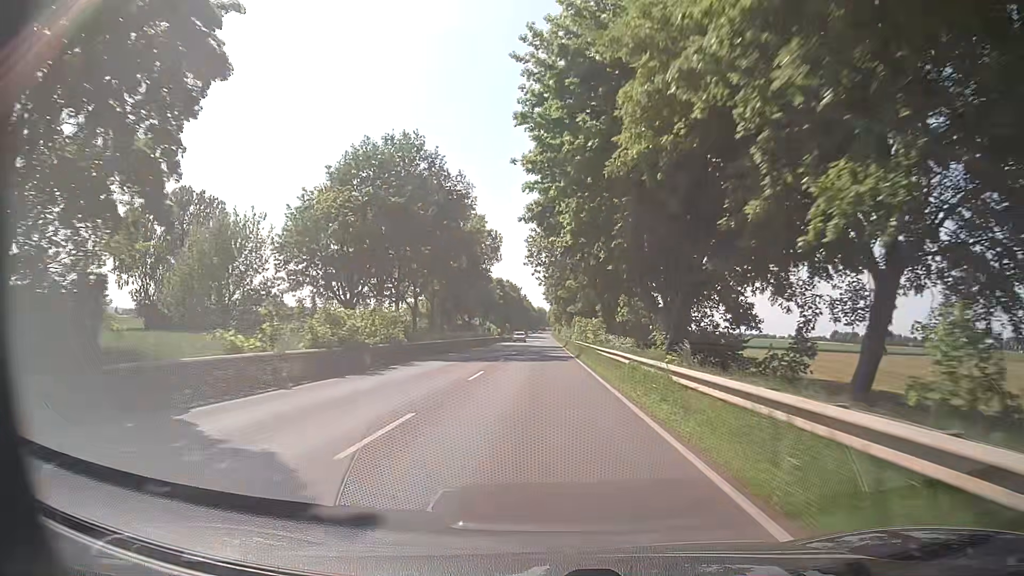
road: secondary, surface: asphalt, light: Day
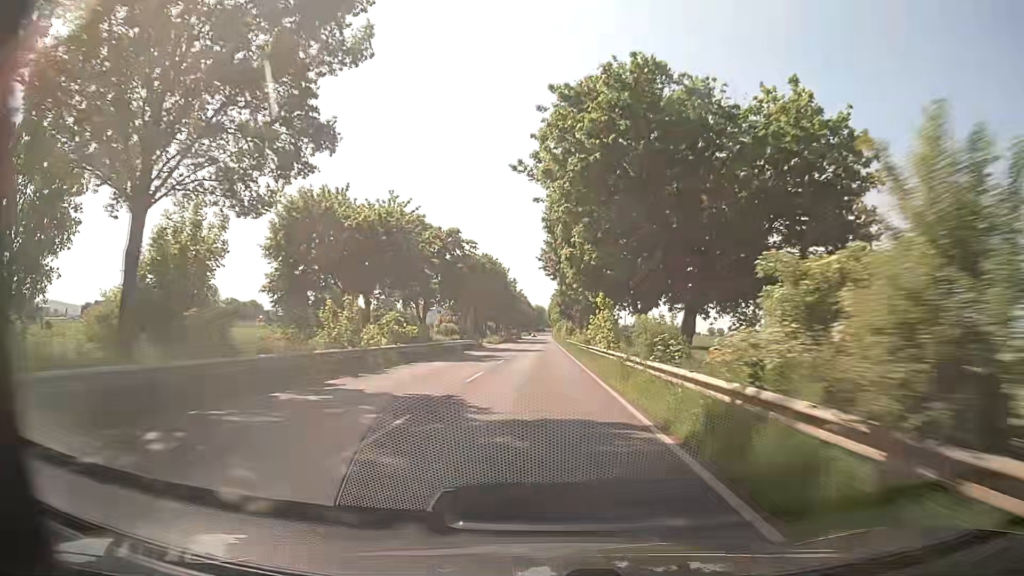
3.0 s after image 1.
(+0.2, +60.4) m; 0°
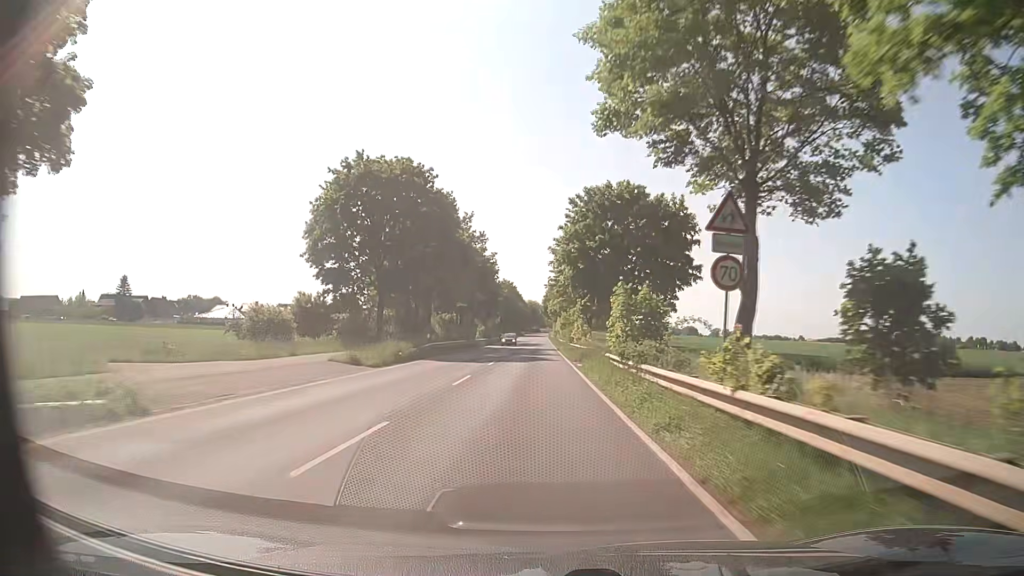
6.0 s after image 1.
(-0.2, +61.3) m; 0°
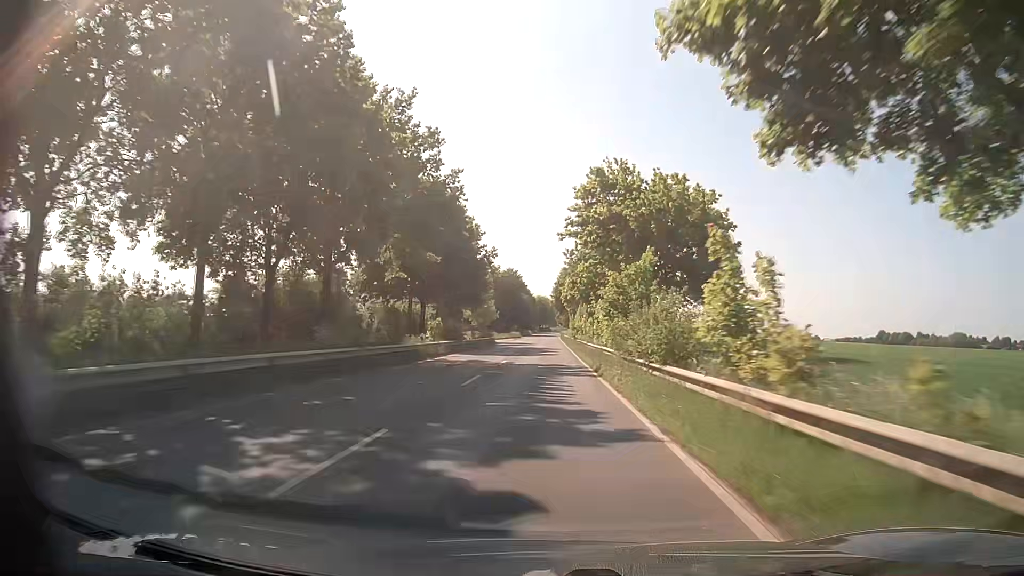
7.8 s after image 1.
(-0.2, +37.2) m; -1°
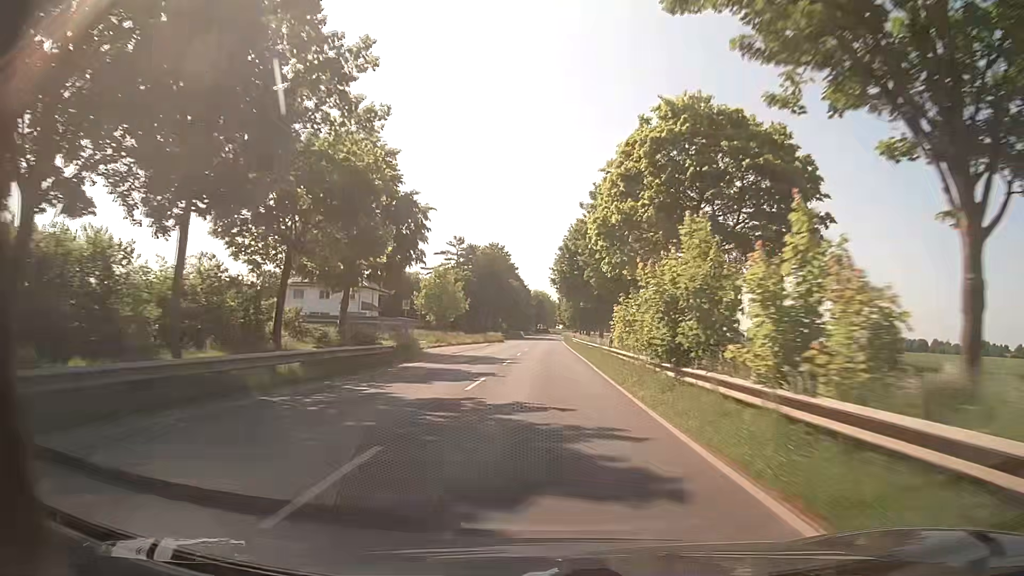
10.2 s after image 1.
(0.0, +49.9) m; 0°
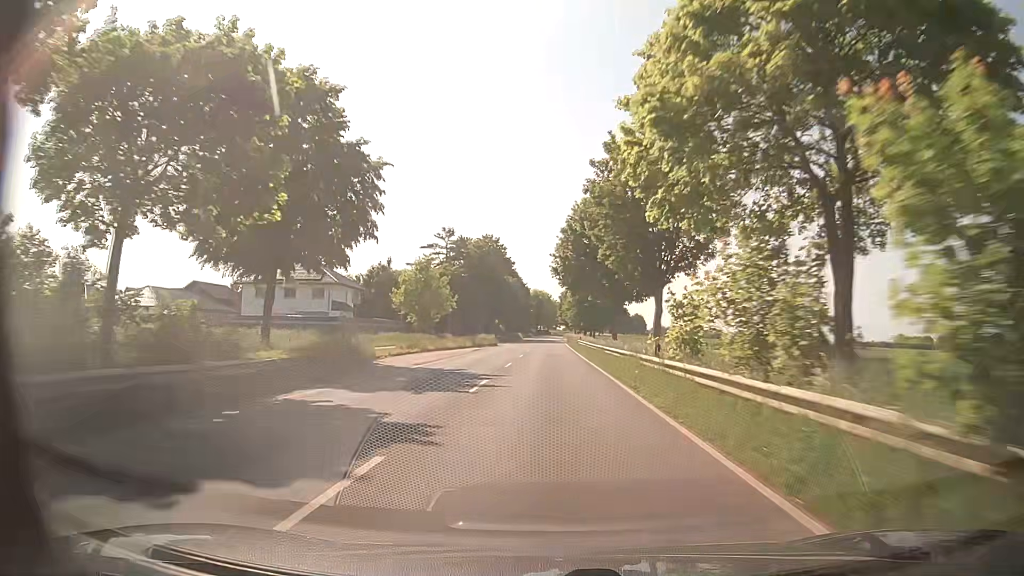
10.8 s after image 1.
(0.0, +12.5) m; -1°
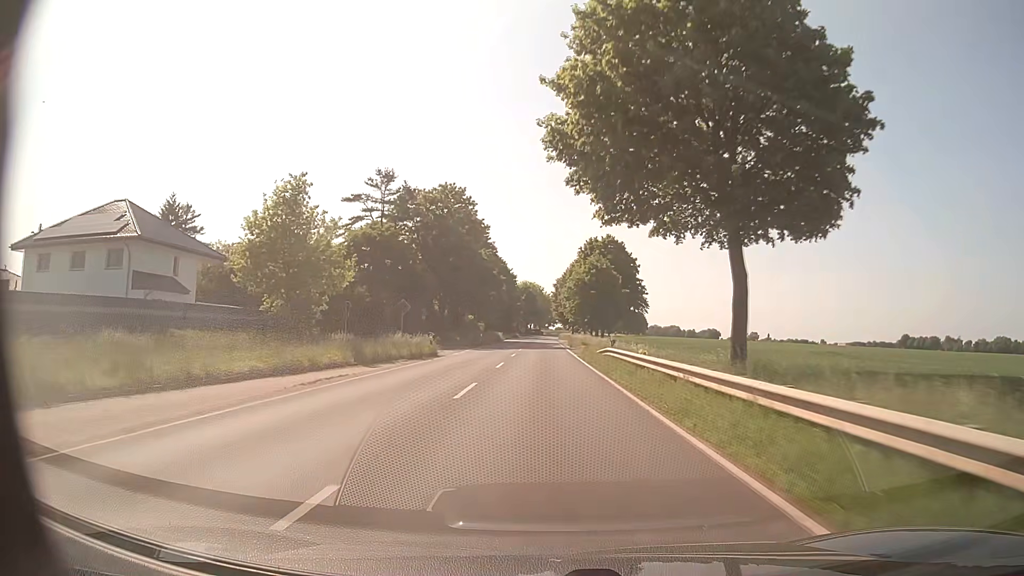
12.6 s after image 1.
(+0.9, +37.6) m; +1°
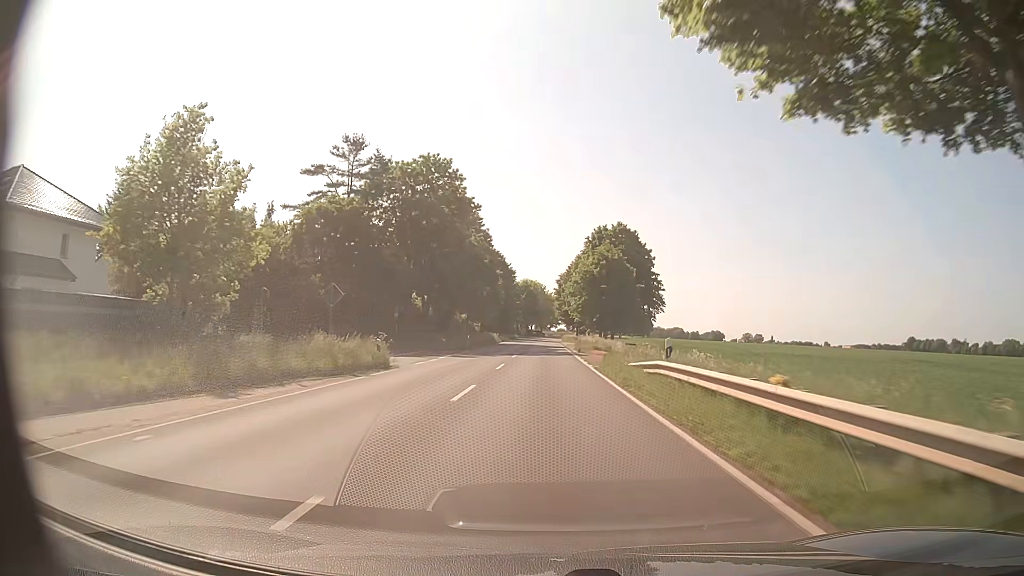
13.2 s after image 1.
(0.0, +12.6) m; 0°
(0, +10) (0, +20) (0, +30) (0, +40) (0, +50) (0, +60) (0, +70) (0, +80) (0, +90) (0, +100) m
